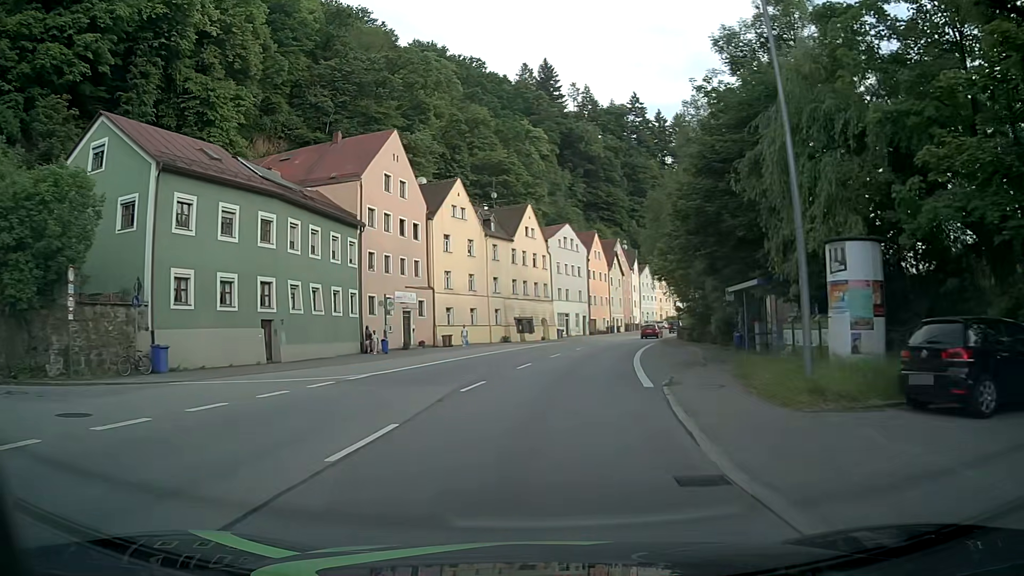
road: primary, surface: asphalt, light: Day
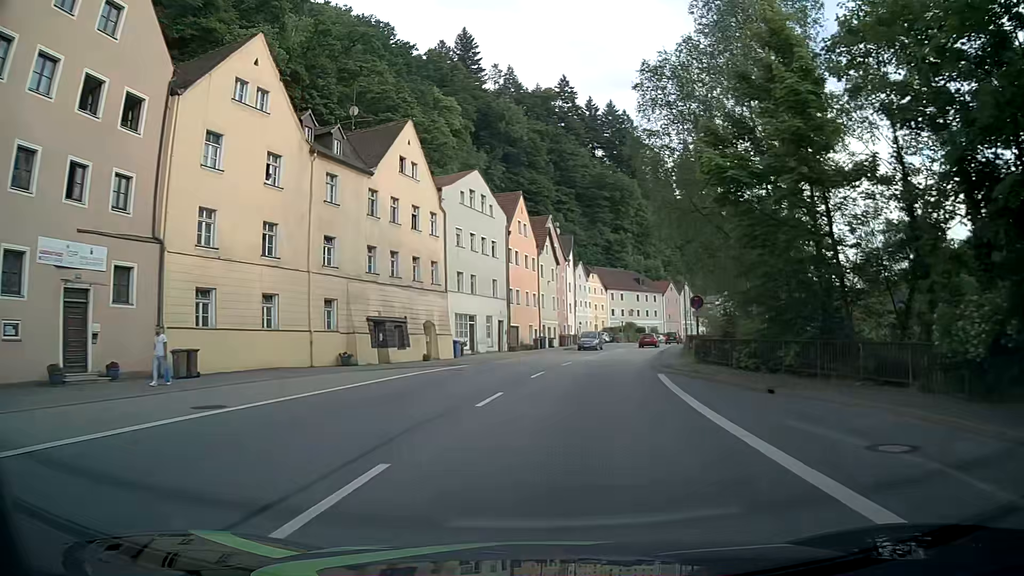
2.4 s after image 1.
(+1.8, +29.7) m; +7°
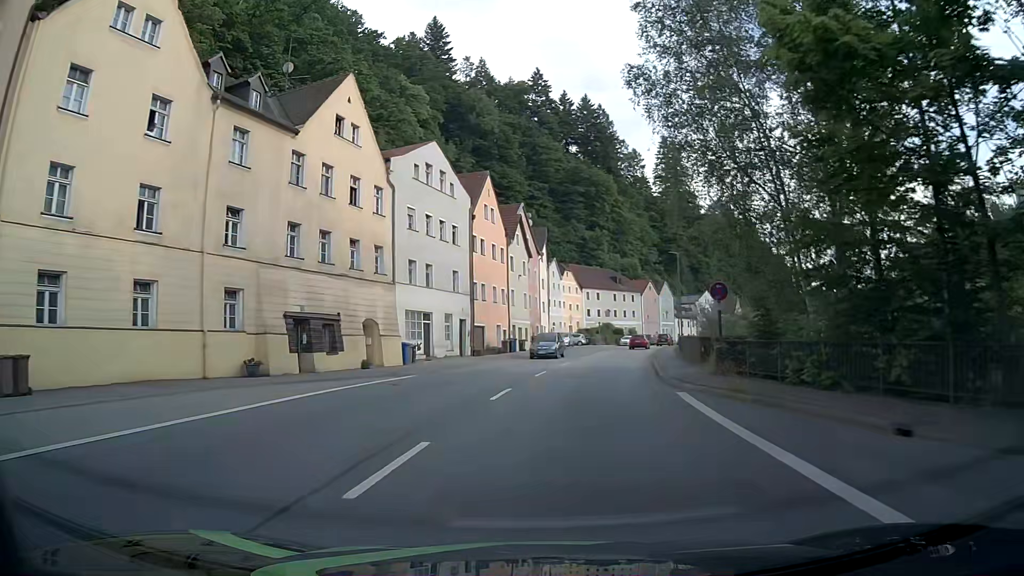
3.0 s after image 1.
(+0.2, +7.5) m; +2°
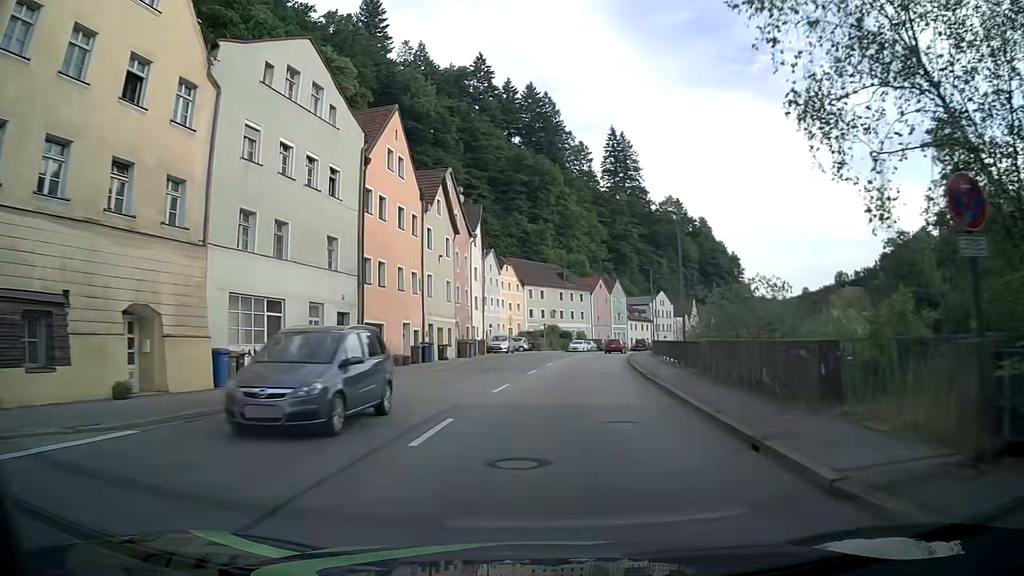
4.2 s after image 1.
(+0.7, +14.9) m; +6°
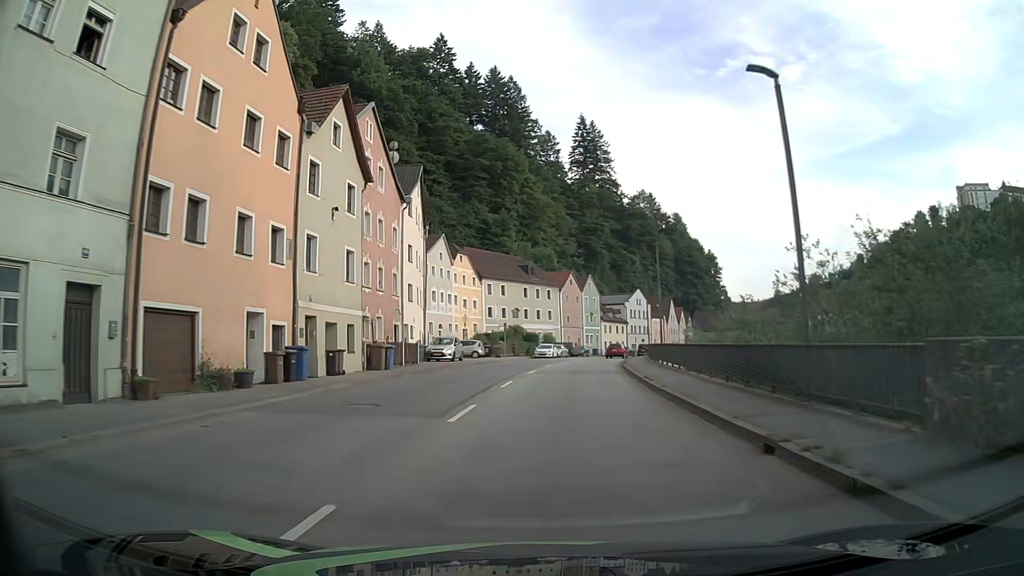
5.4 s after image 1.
(+0.3, +15.1) m; +2°
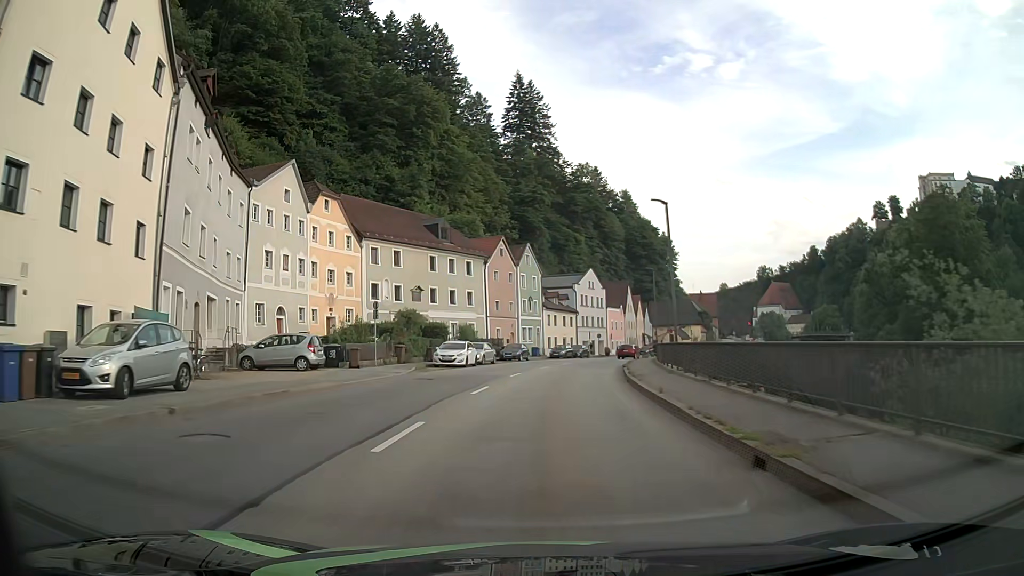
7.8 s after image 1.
(+1.7, +30.3) m; +6°
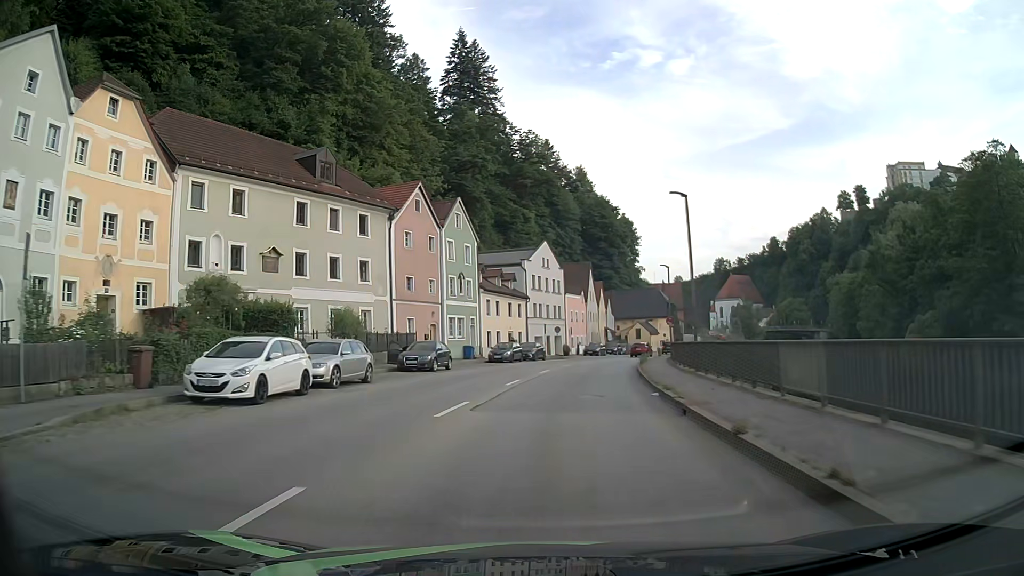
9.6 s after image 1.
(+0.9, +22.9) m; +5°
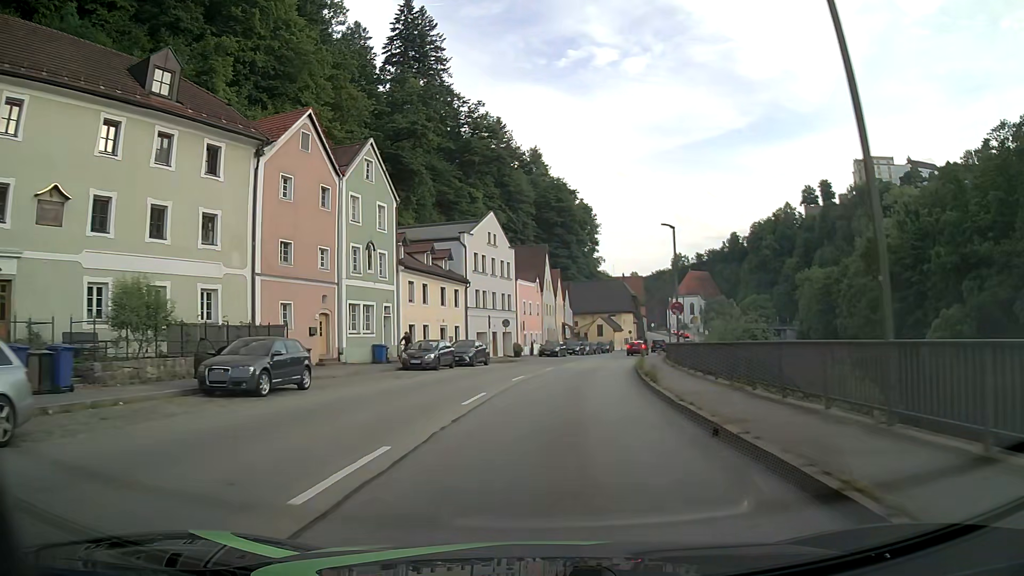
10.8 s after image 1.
(+0.5, +15.4) m; +4°
(0, +10) (+1, +20) (+2, +30) (+4, +40) (+6, +50) (+8, +59) (+11, +69) (+14, +78) (+17, +88) (+20, +98) m
